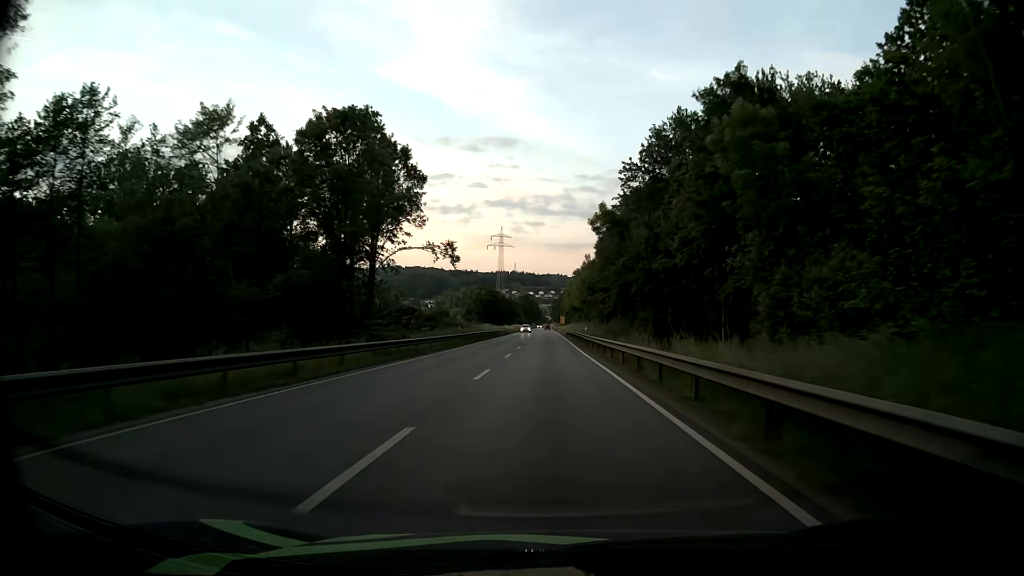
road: primary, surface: asphalt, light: Day
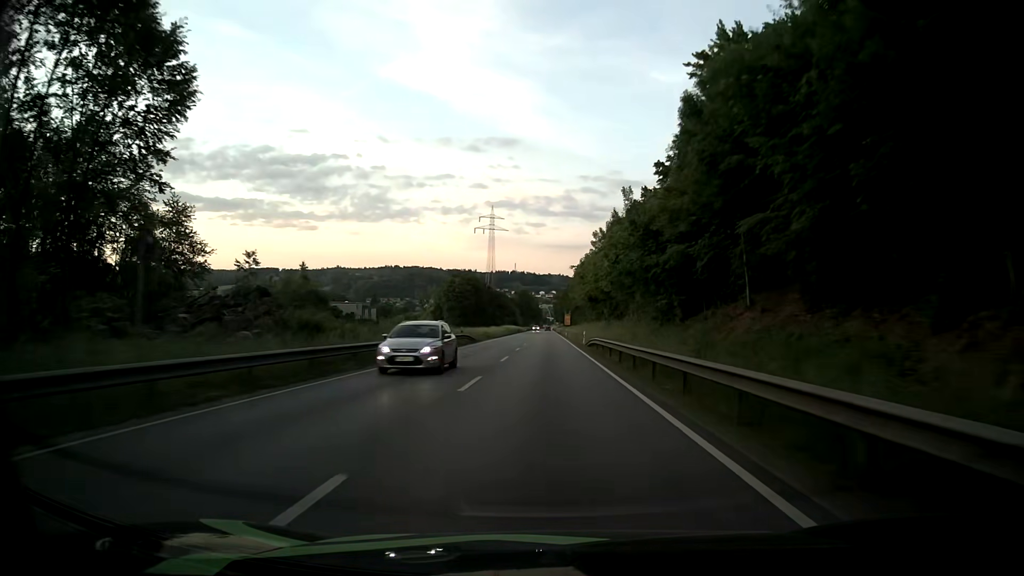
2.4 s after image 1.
(-0.1, +50.9) m; 0°
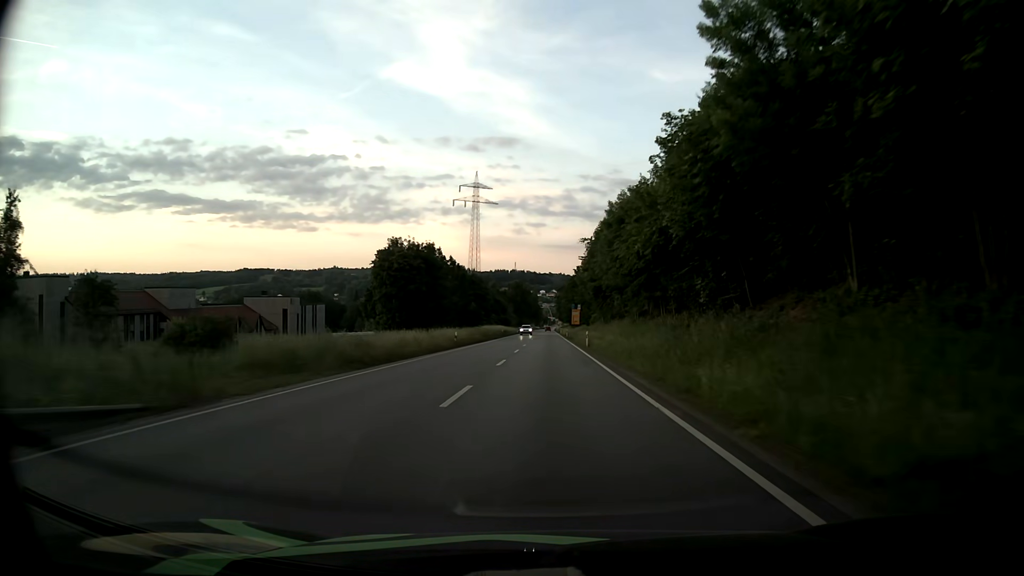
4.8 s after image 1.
(0.0, +50.9) m; 0°
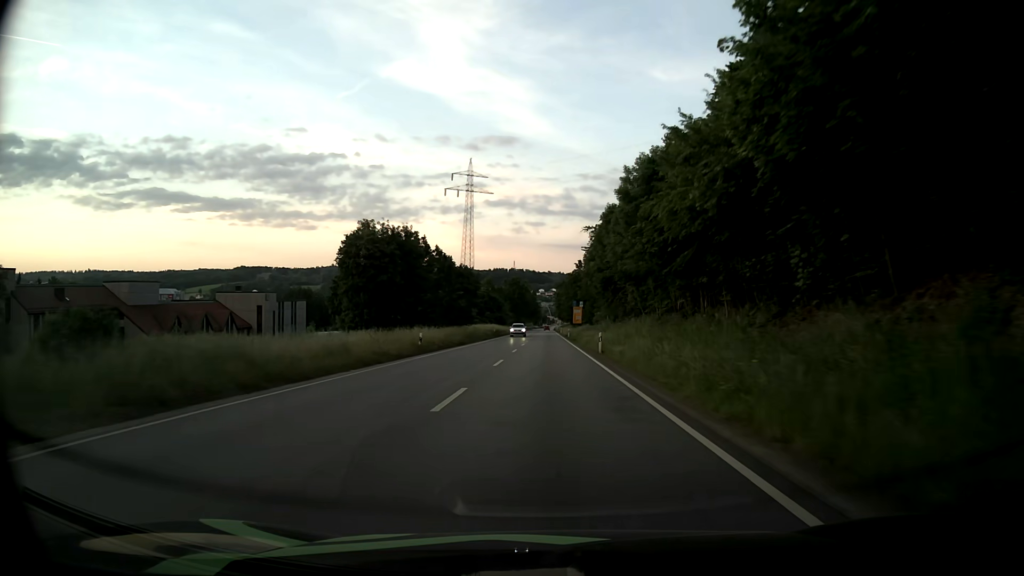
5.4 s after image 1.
(0.0, +12.7) m; 0°
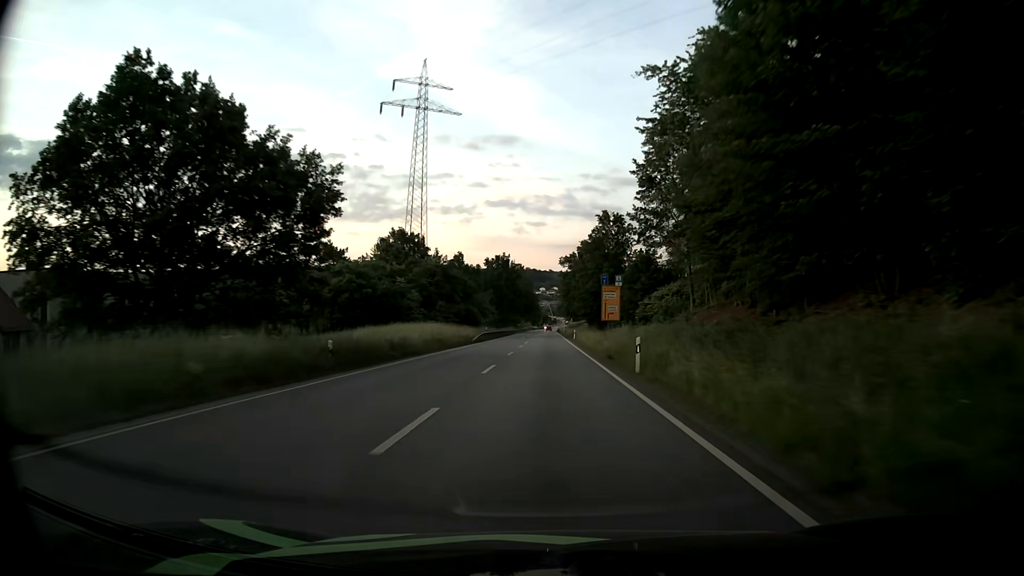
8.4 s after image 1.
(+0.1, +63.7) m; 0°
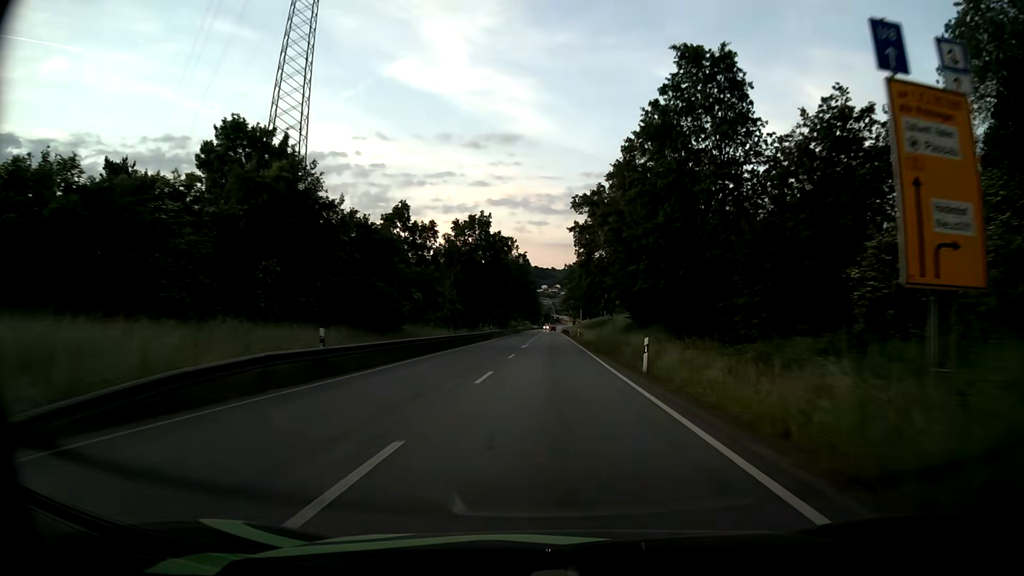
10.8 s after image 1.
(-0.4, +50.9) m; 0°
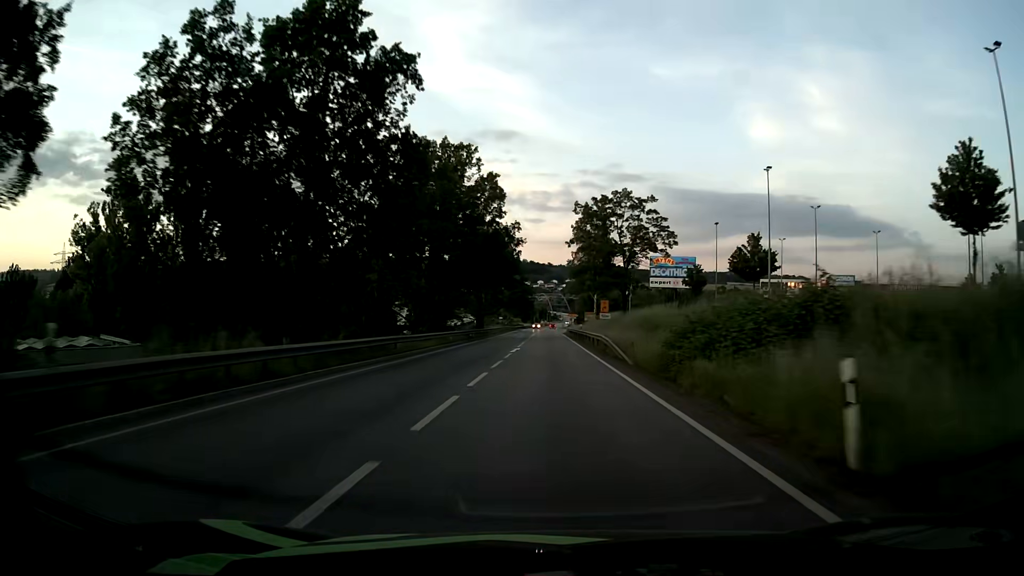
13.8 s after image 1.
(+0.2, +63.2) m; 0°
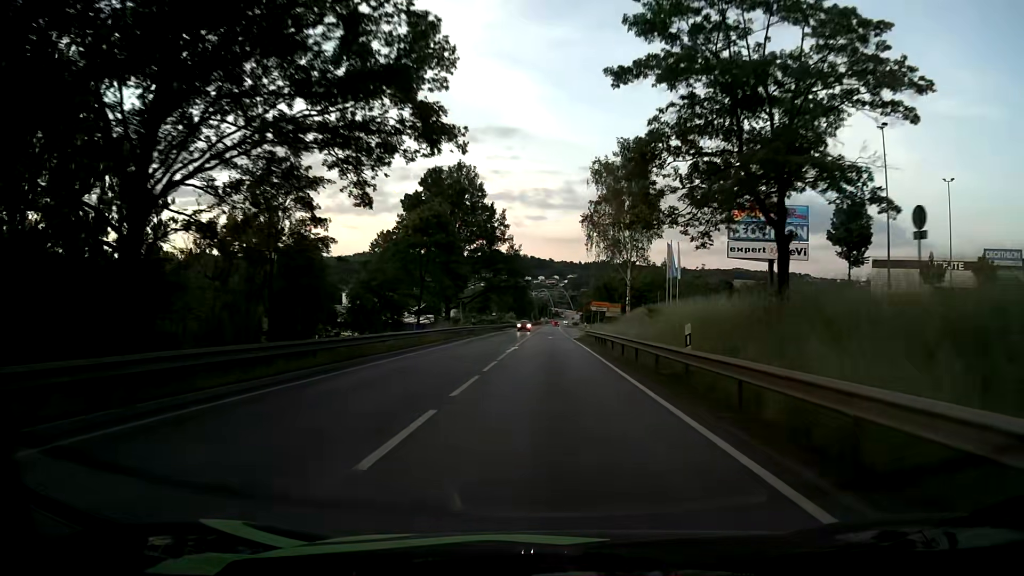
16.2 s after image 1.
(0.0, +43.8) m; 0°
